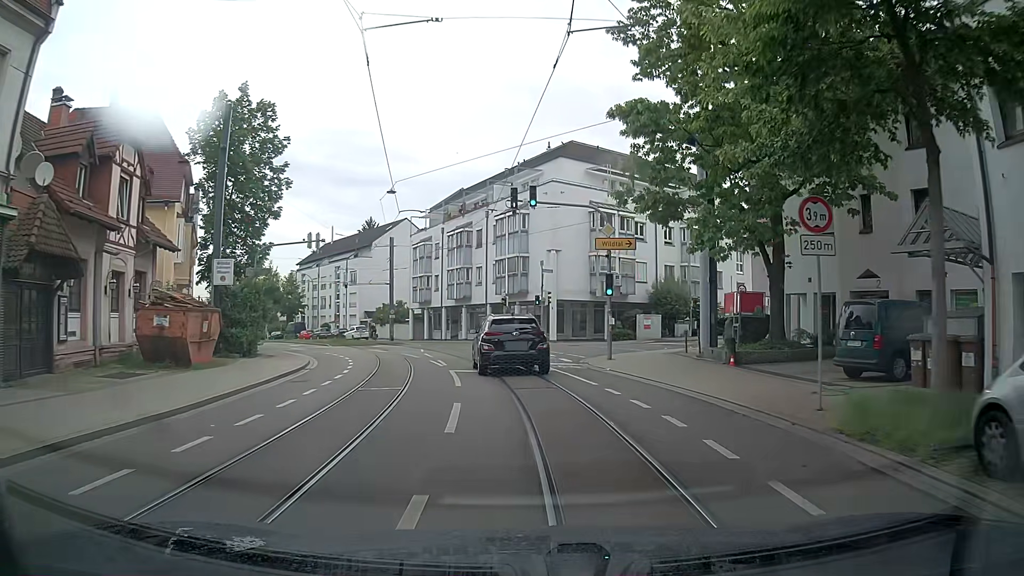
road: tertiary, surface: asphalt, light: Day
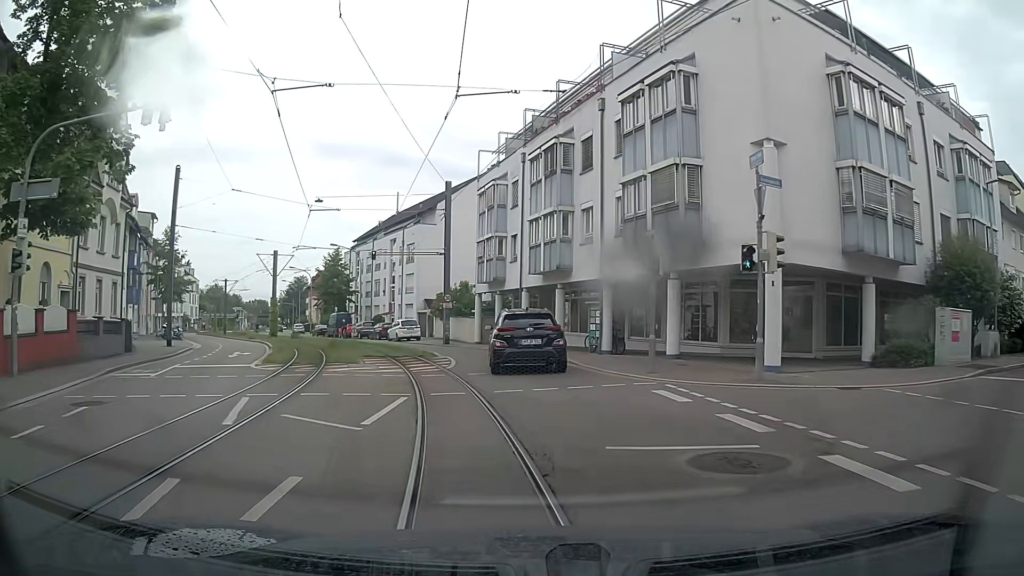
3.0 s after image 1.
(-1.8, +25.0) m; -9°
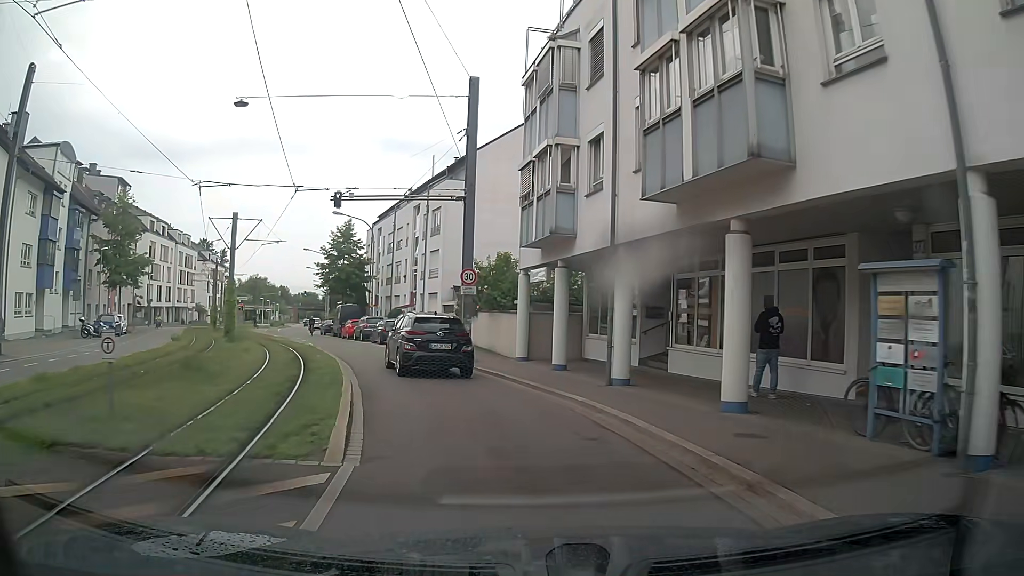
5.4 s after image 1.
(-0.8, +18.8) m; -3°
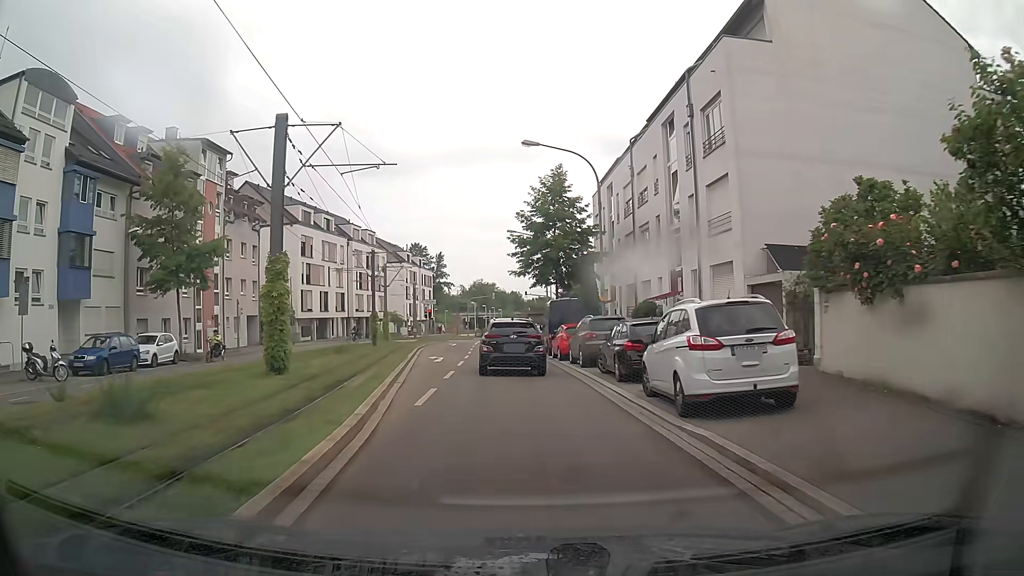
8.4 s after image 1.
(-5.0, +22.0) m; -22°
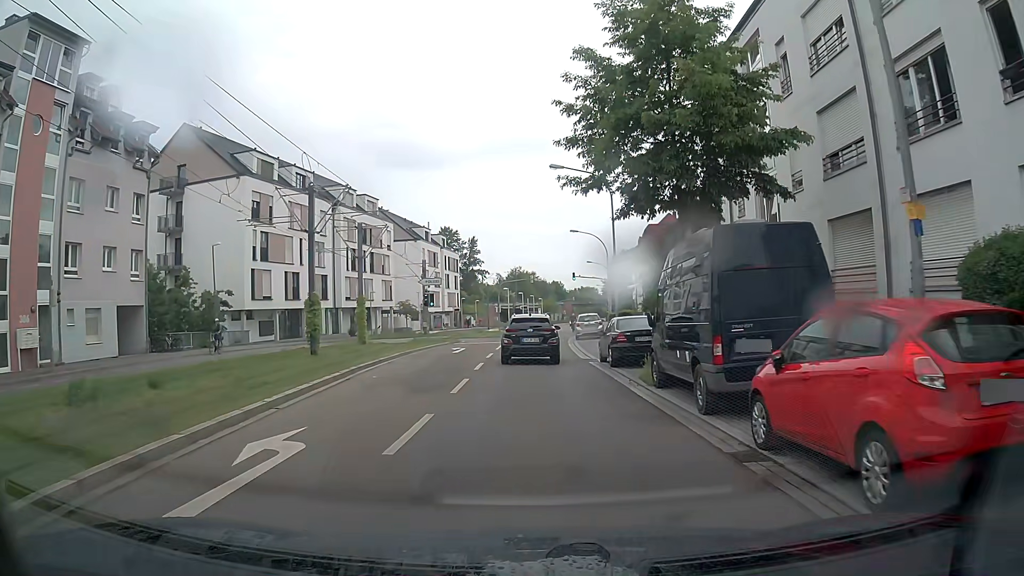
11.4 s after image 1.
(-1.2, +22.7) m; -3°
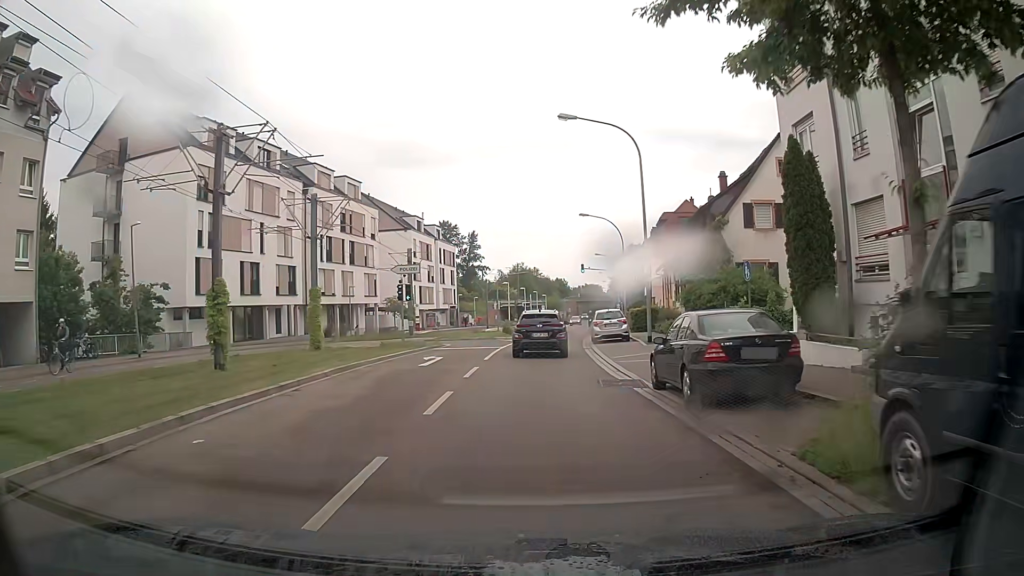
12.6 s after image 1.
(-0.2, +9.2) m; 0°
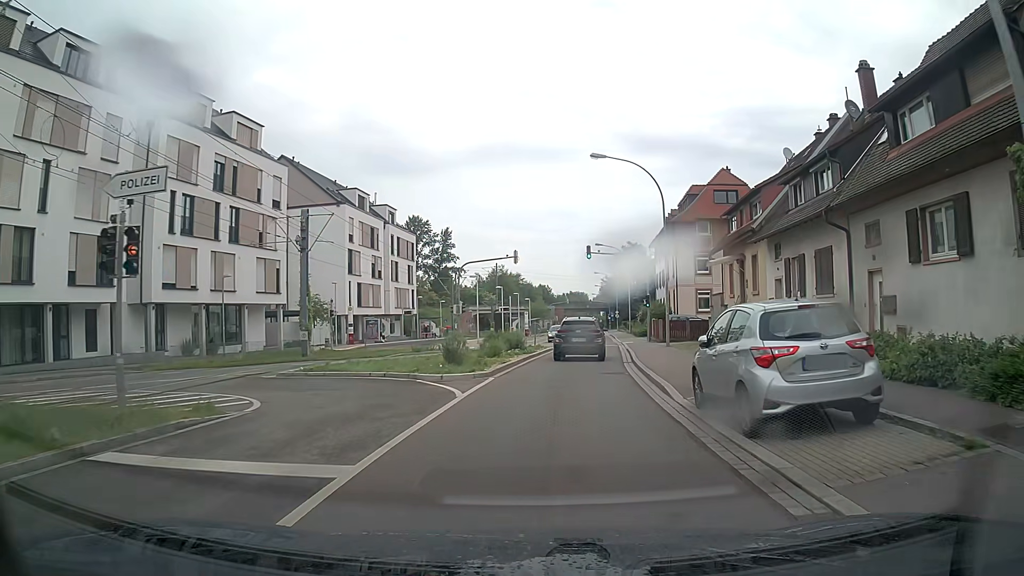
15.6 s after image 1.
(-0.2, +23.4) m; 0°
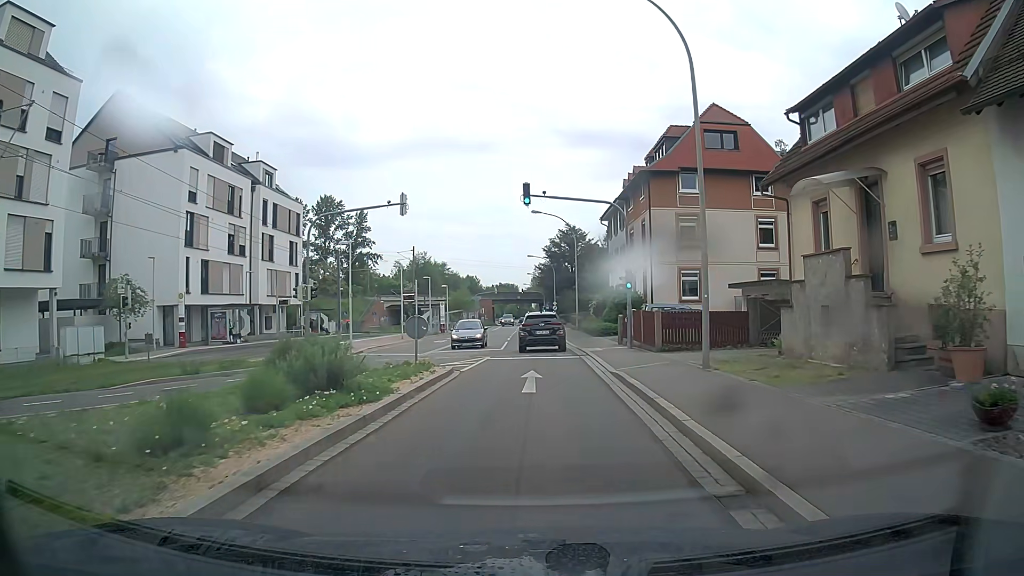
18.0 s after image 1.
(+1.4, +18.7) m; +6°
(0, +10) (0, +20) (0, +30) (0, +40) (0, +50) (0, +60) (0, +70) (0, +80) (0, +90) (0, +100) m
